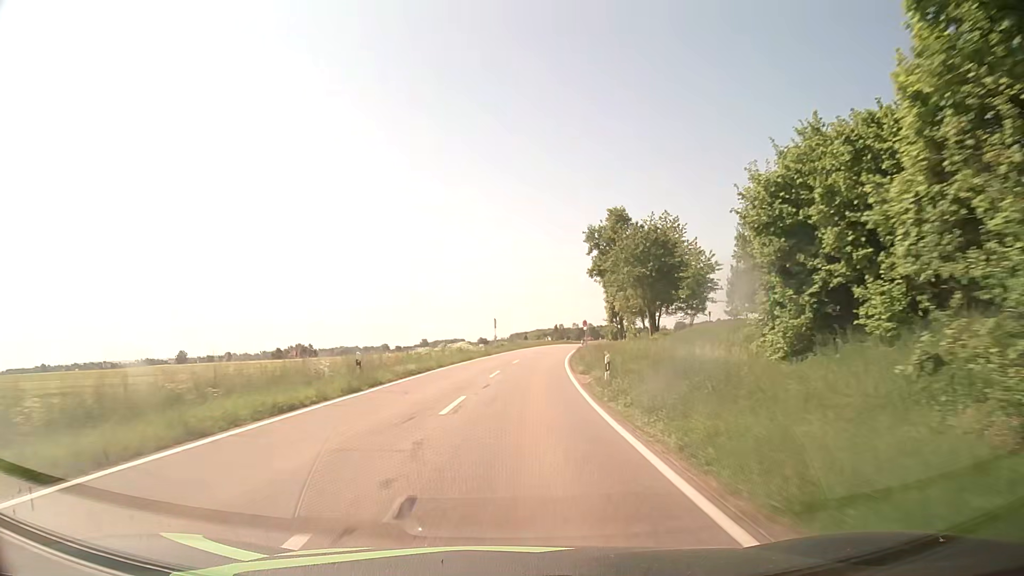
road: tertiary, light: Day
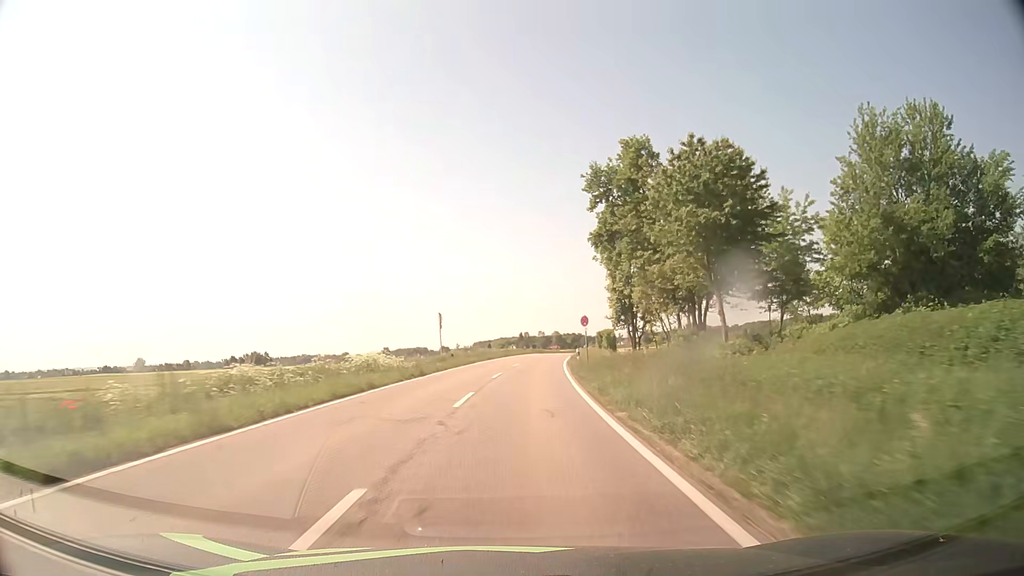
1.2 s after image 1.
(+0.4, +22.8) m; +2°
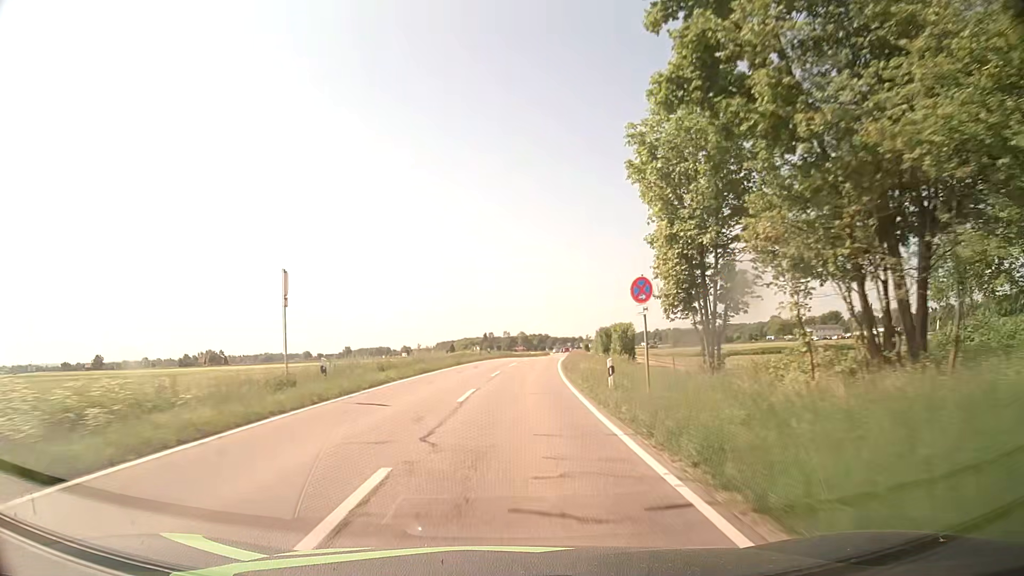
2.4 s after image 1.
(+0.7, +22.7) m; +3°
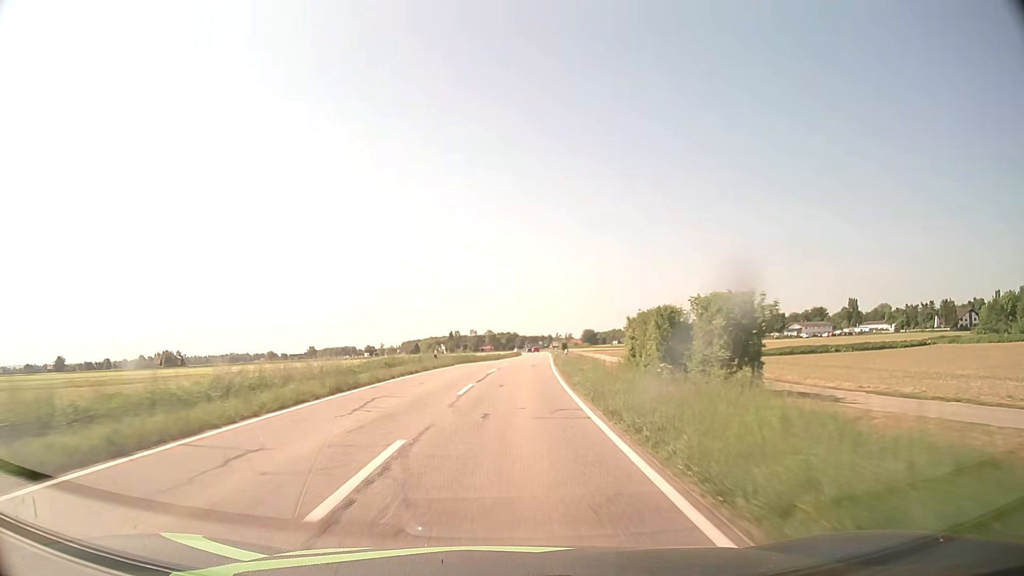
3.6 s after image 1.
(+0.5, +22.8) m; +3°
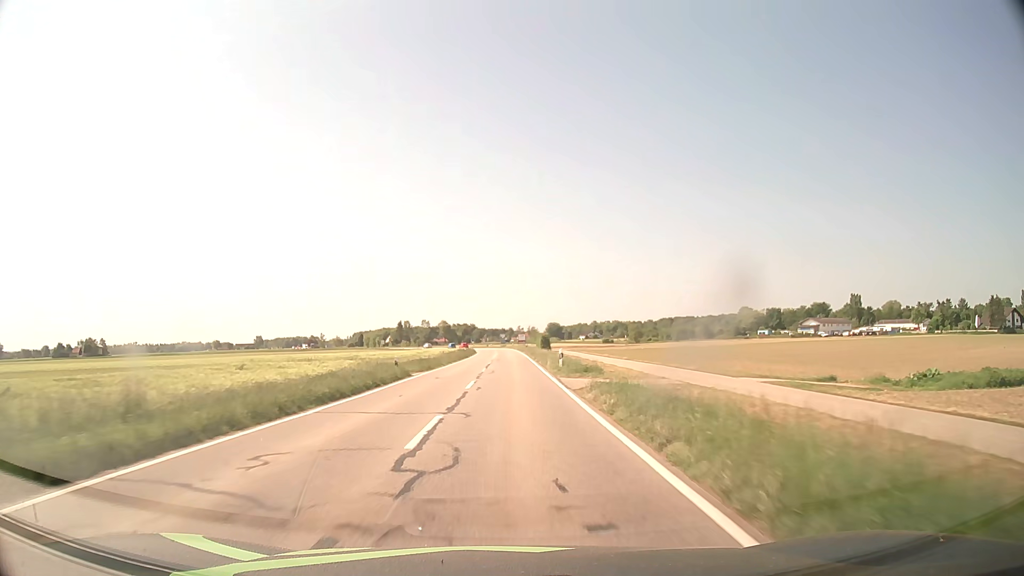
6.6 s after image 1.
(+2.0, +57.2) m; +3°
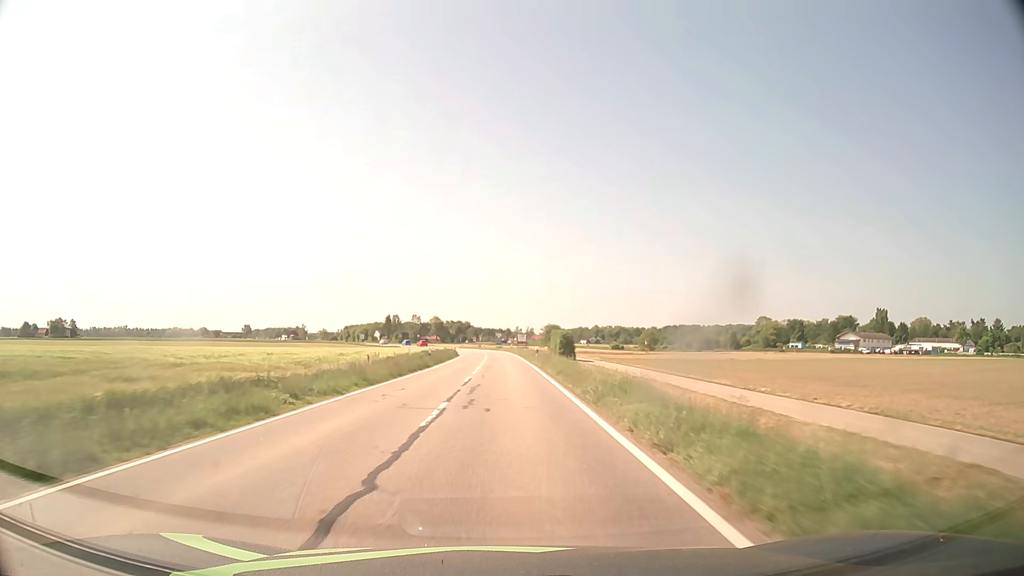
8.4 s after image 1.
(+0.2, +34.6) m; 0°
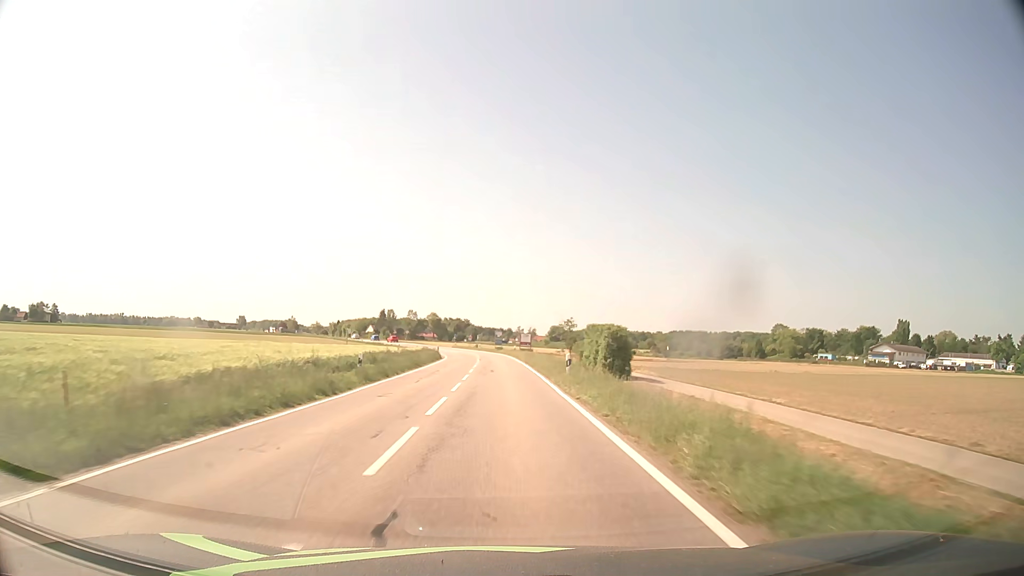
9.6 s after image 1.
(0.0, +23.0) m; 0°
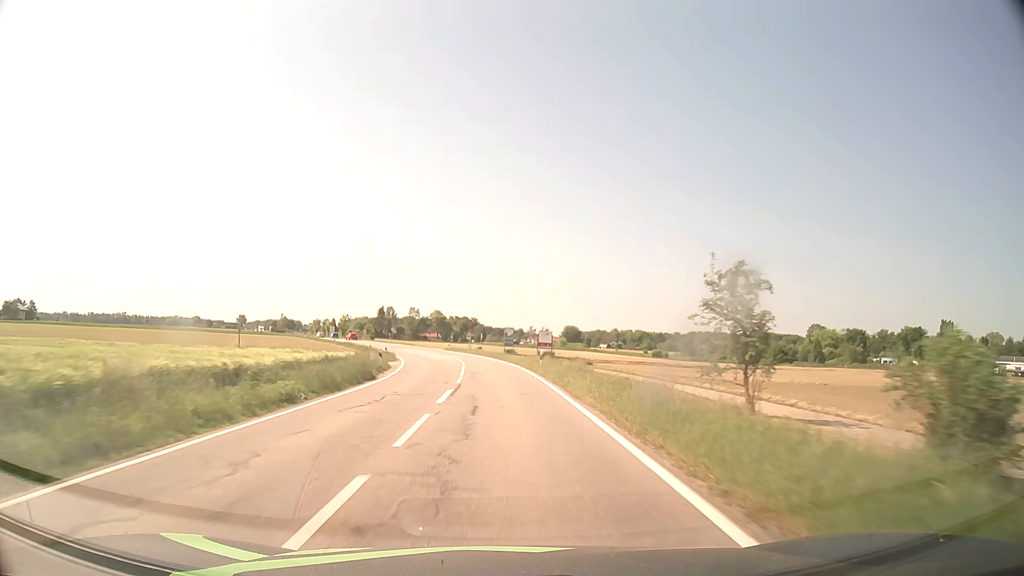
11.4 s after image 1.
(-0.2, +34.4) m; -1°
(0, +10) (0, +20) (-1, +30) (-1, +40) (-2, +50) (-3, +60) (-5, +70) (-7, +79) (-10, +89) (-13, +99) m
